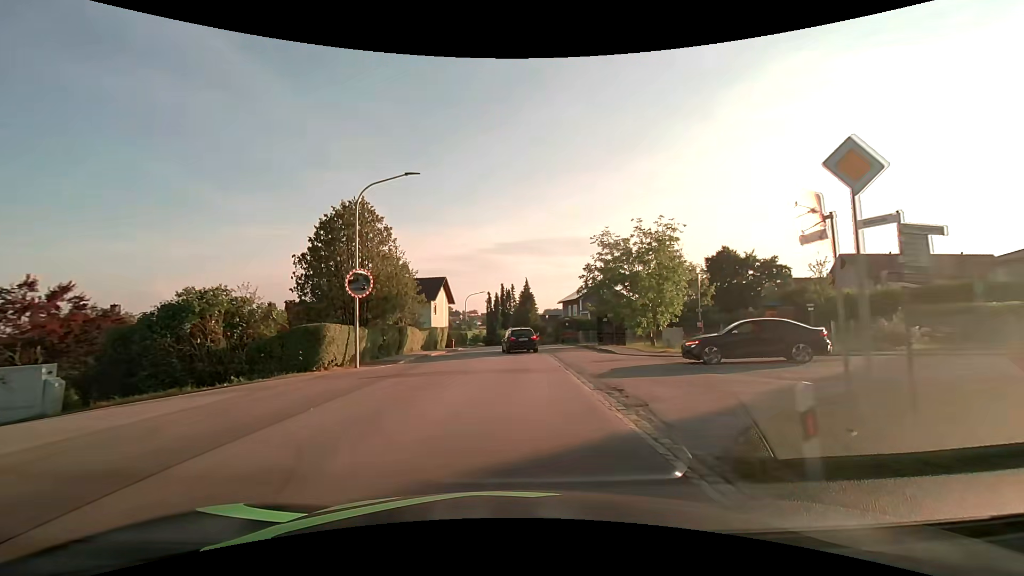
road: tertiary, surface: asphalt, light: Day
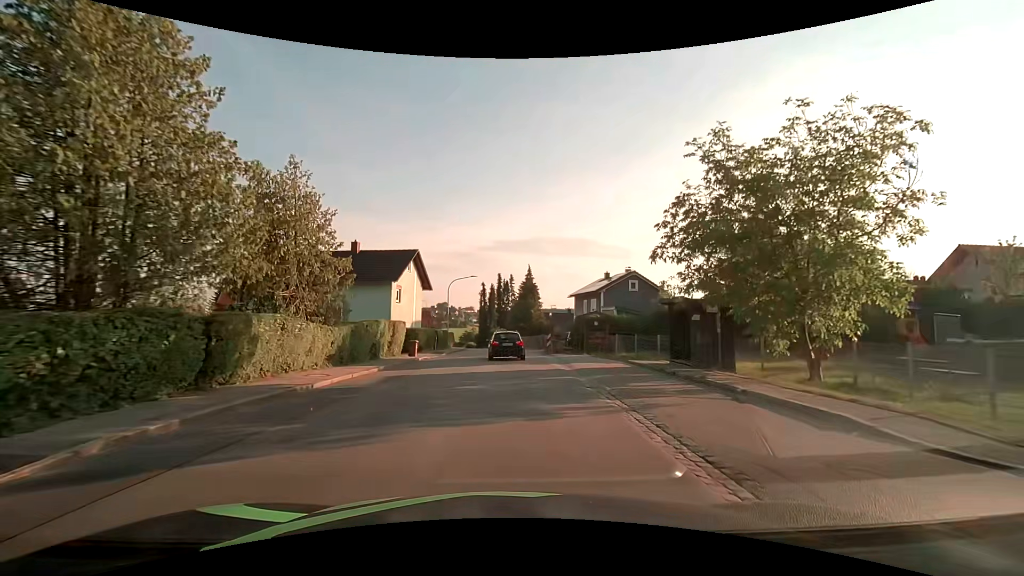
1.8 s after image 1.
(-0.1, +17.4) m; 0°
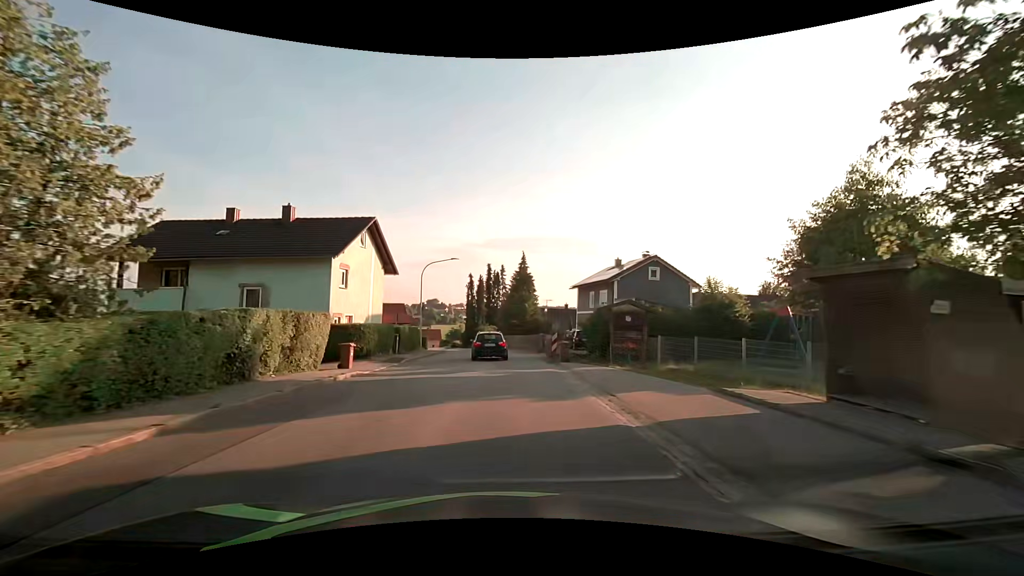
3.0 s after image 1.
(+0.2, +10.7) m; +2°
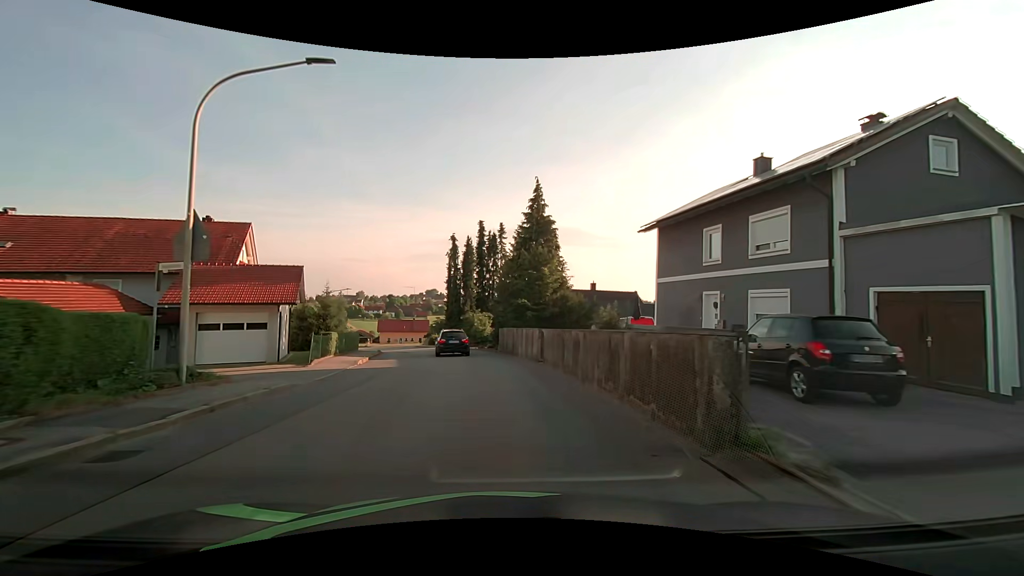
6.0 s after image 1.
(0.0, +28.8) m; 0°
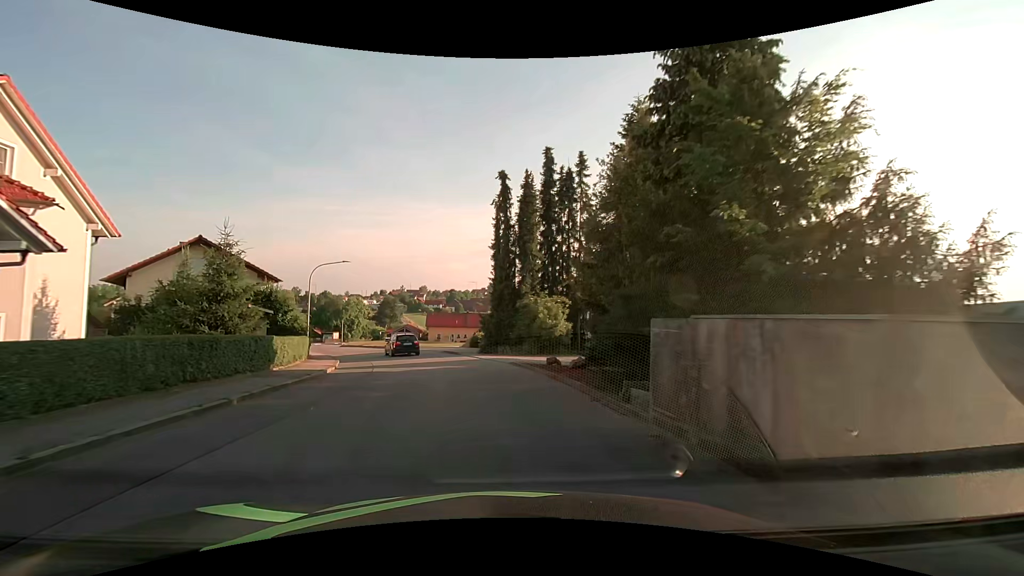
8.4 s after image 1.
(-1.1, +22.6) m; -7°
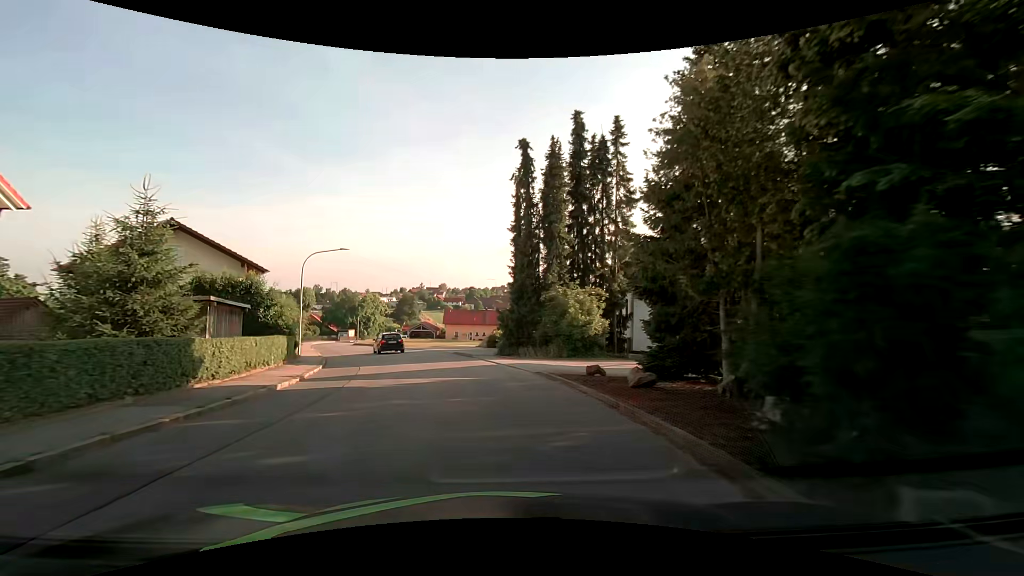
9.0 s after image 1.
(-0.1, +5.5) m; -2°
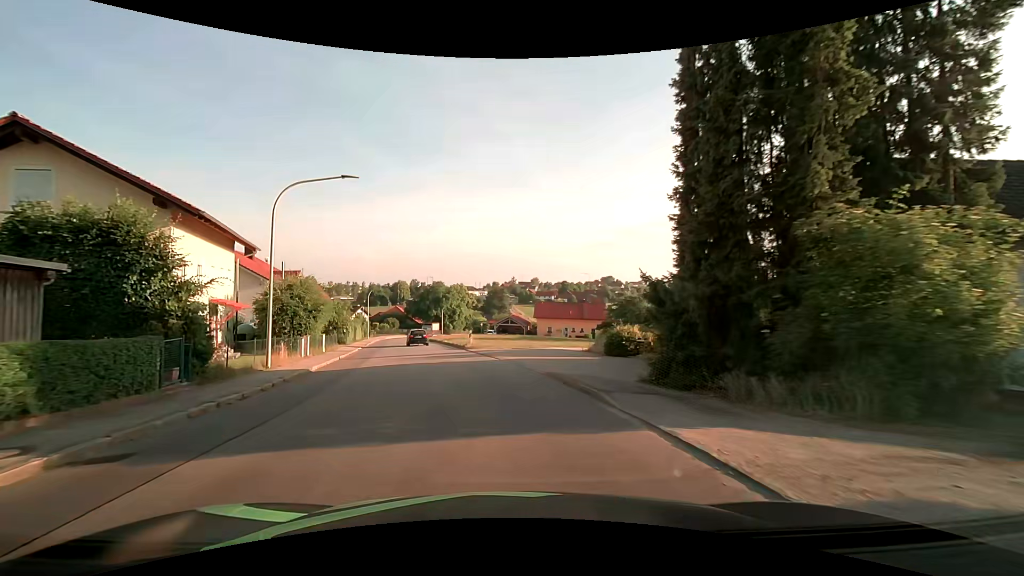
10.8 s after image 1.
(-1.4, +16.7) m; -11°
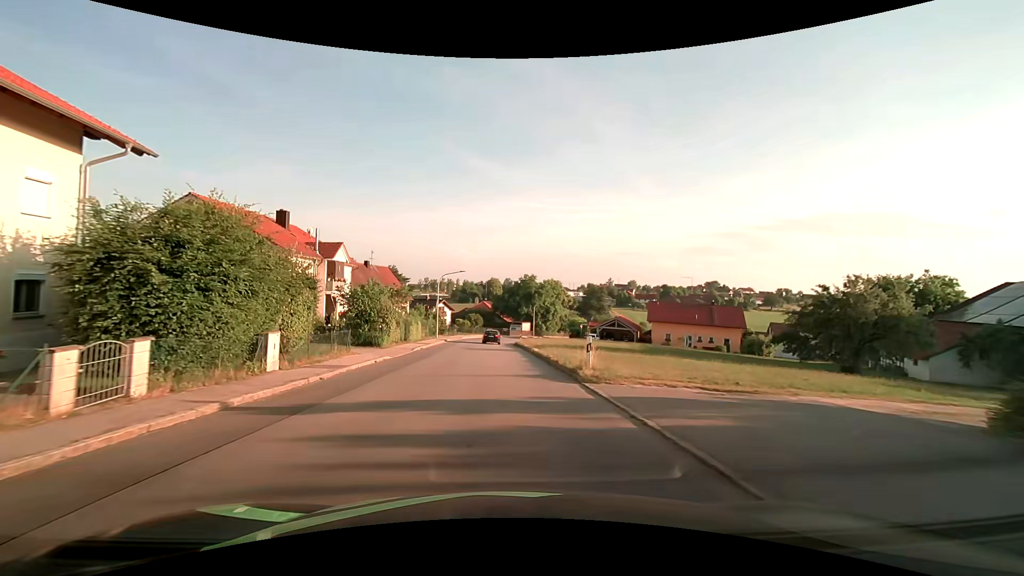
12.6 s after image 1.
(-1.6, +18.5) m; -10°
(0, +10) (-1, +20) (-1, +30) (-2, +40) (-2, +50) (-2, +60) (-1, +70) (+1, +80) (+4, +89) (+8, +98) m
